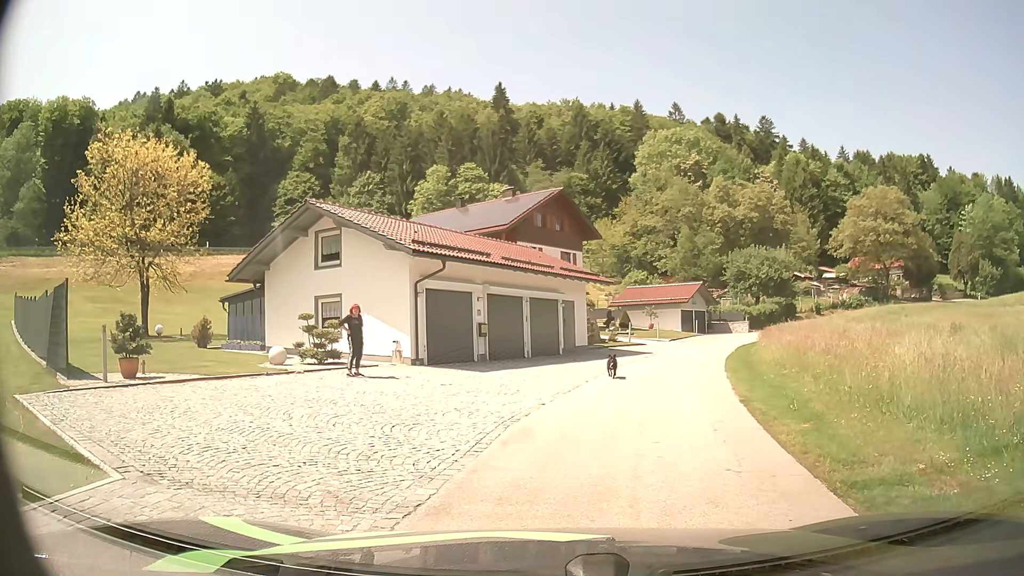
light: Day
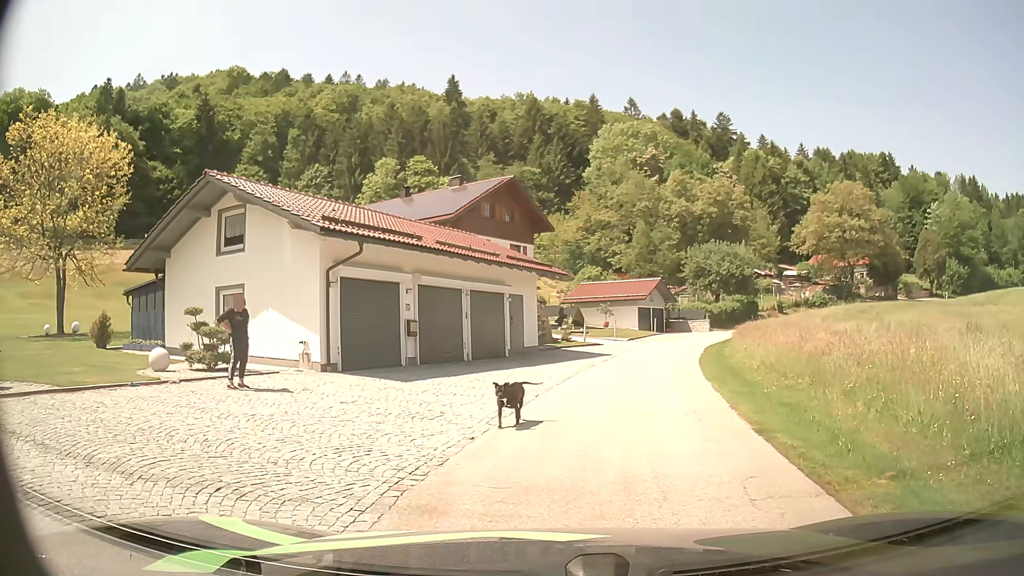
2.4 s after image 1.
(+0.1, +3.7) m; +4°
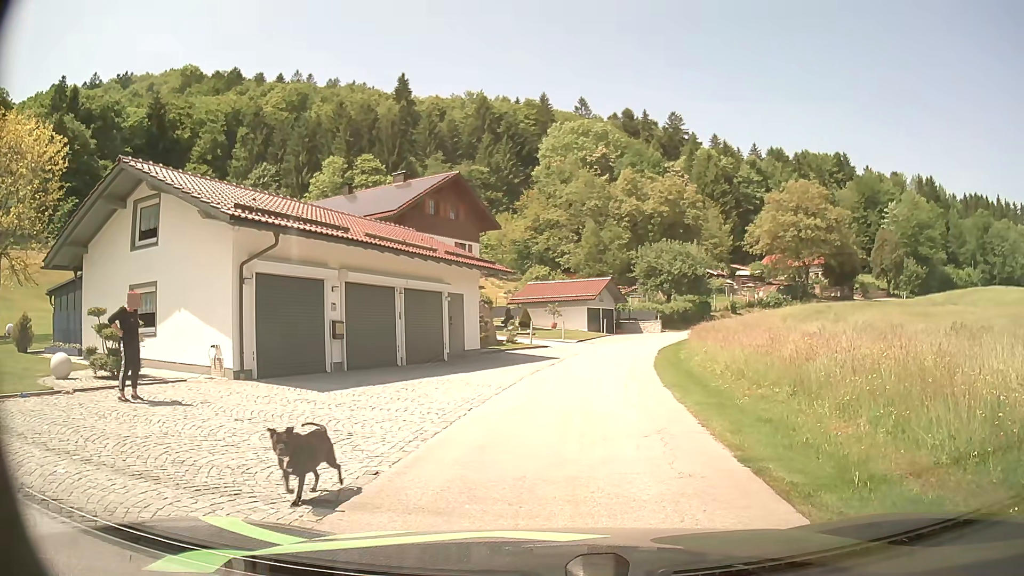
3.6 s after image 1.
(+0.1, +1.8) m; +6°
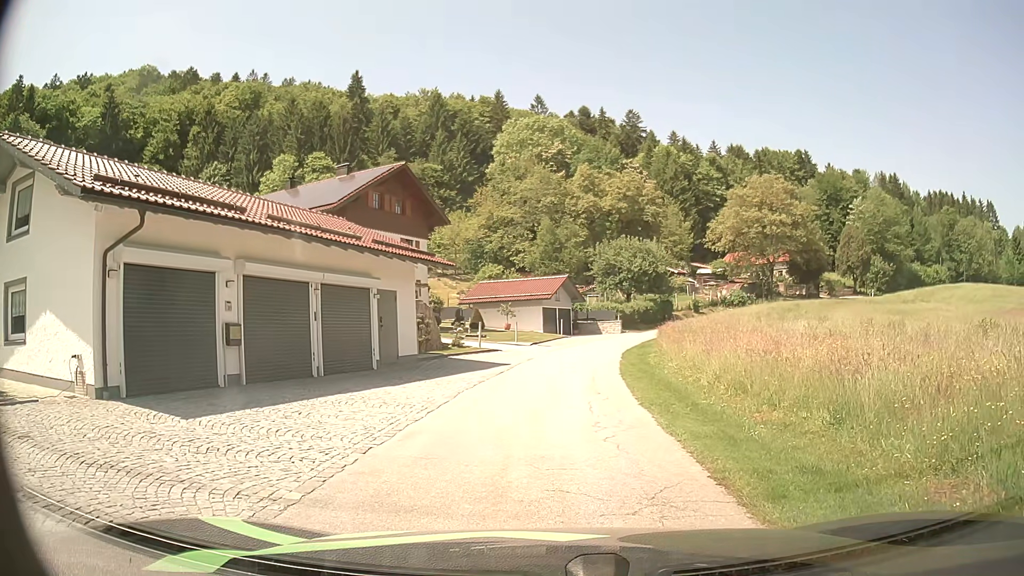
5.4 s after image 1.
(+0.1, +3.4) m; +3°
